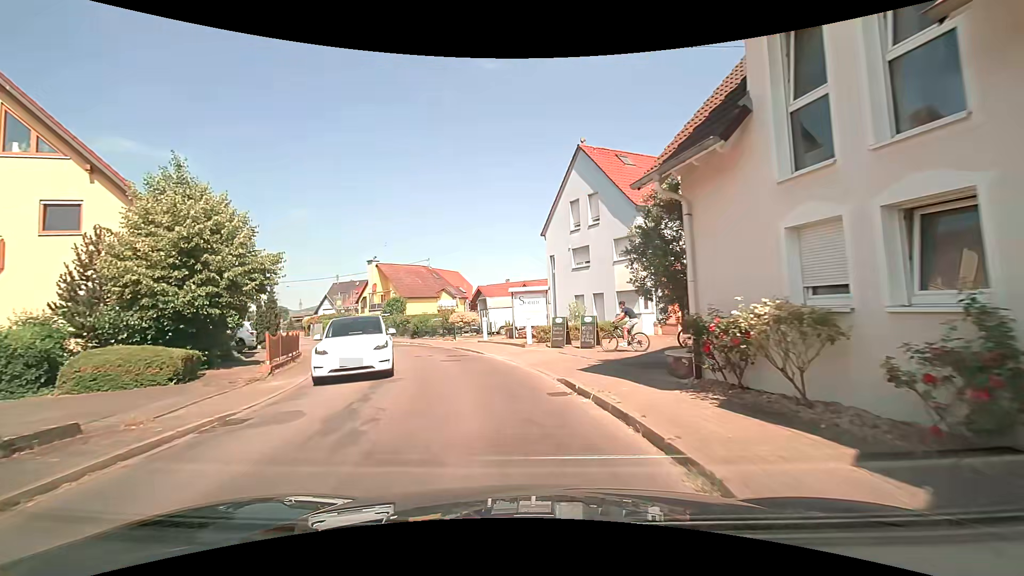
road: secondary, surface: asphalt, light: Day
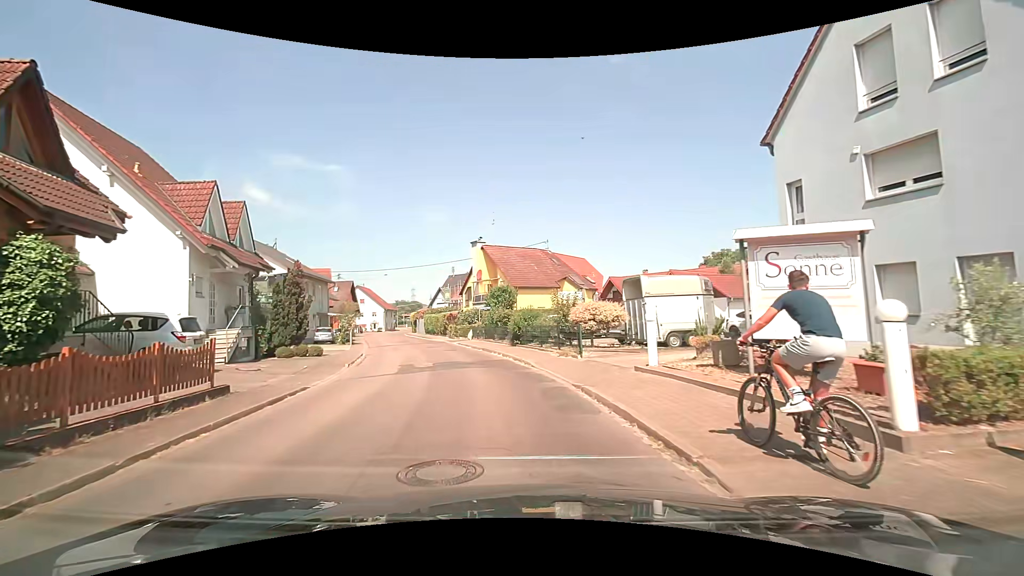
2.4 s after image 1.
(-1.9, +15.6) m; -14°
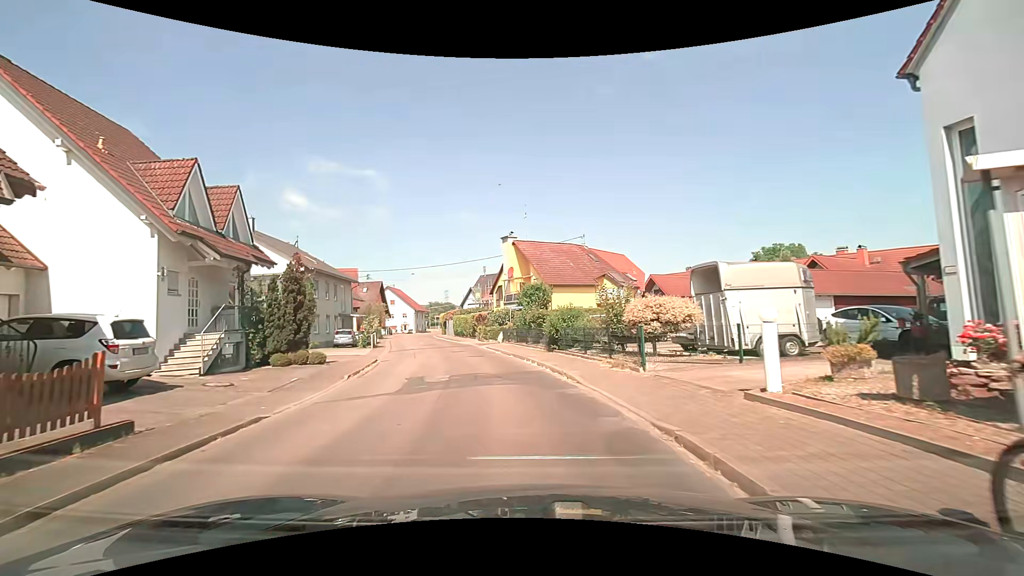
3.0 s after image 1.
(-0.2, +3.9) m; -4°
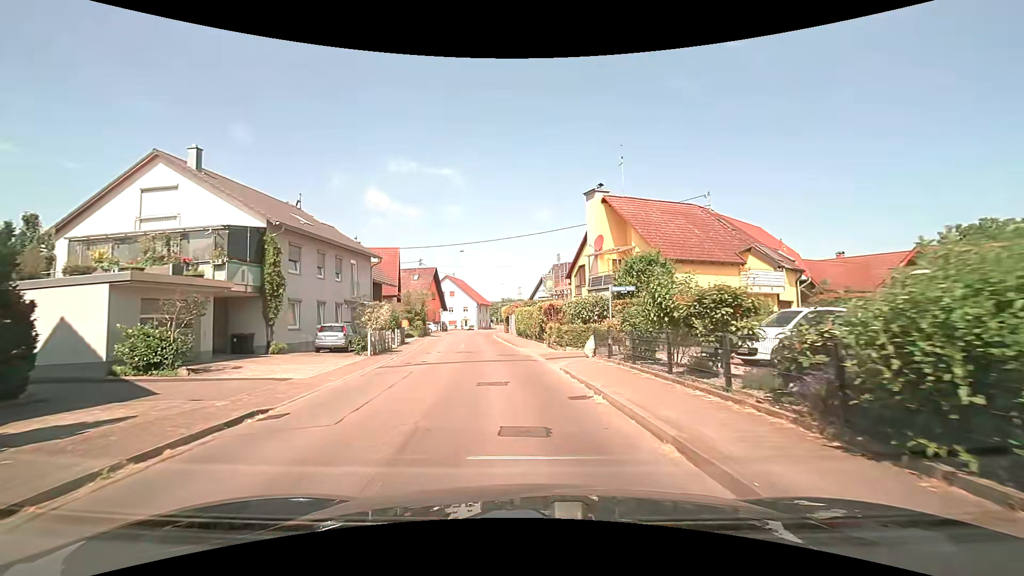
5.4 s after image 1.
(-1.4, +16.4) m; -9°
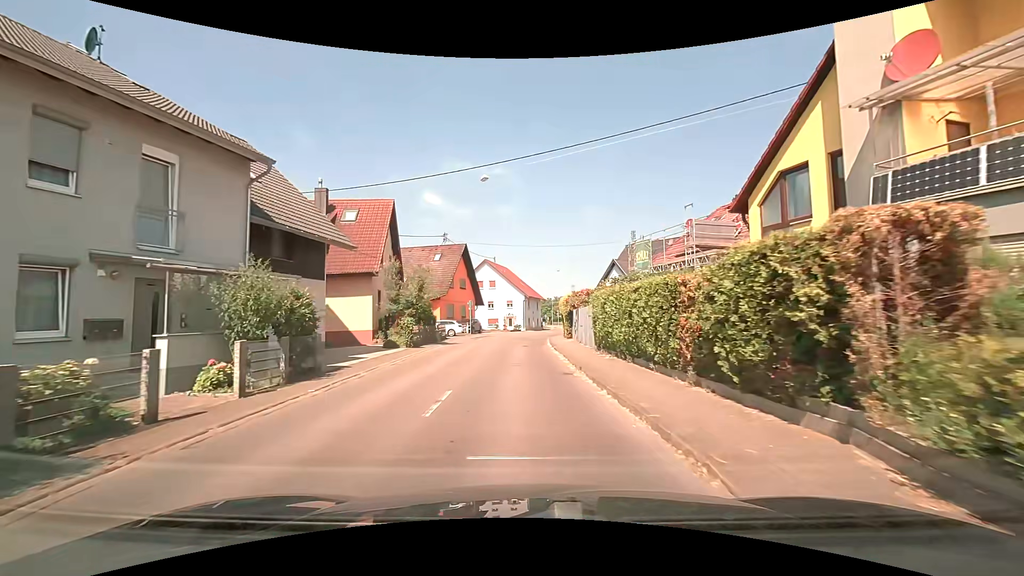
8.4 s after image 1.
(-1.3, +22.3) m; -6°
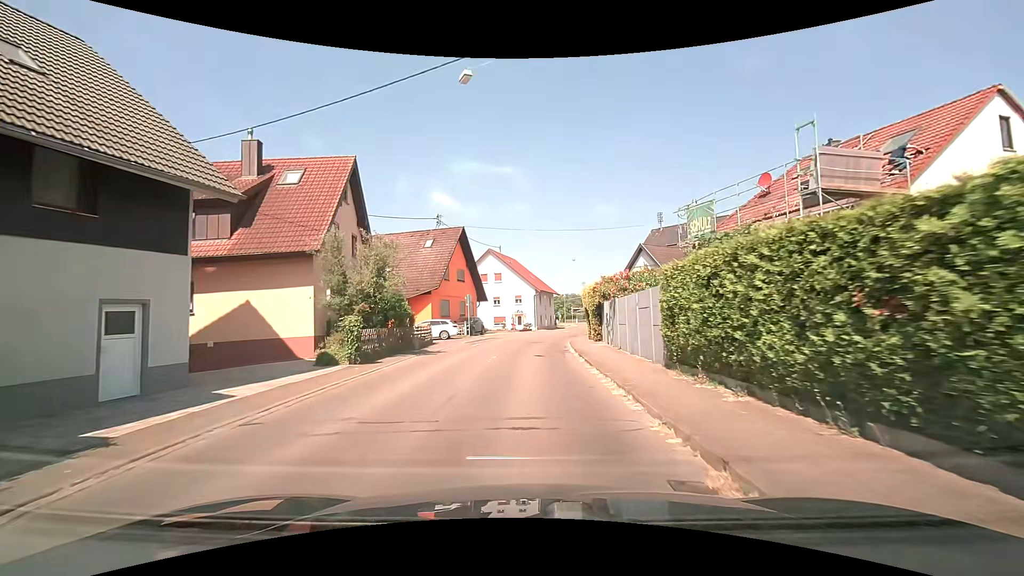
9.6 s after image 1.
(0.0, +9.3) m; 0°
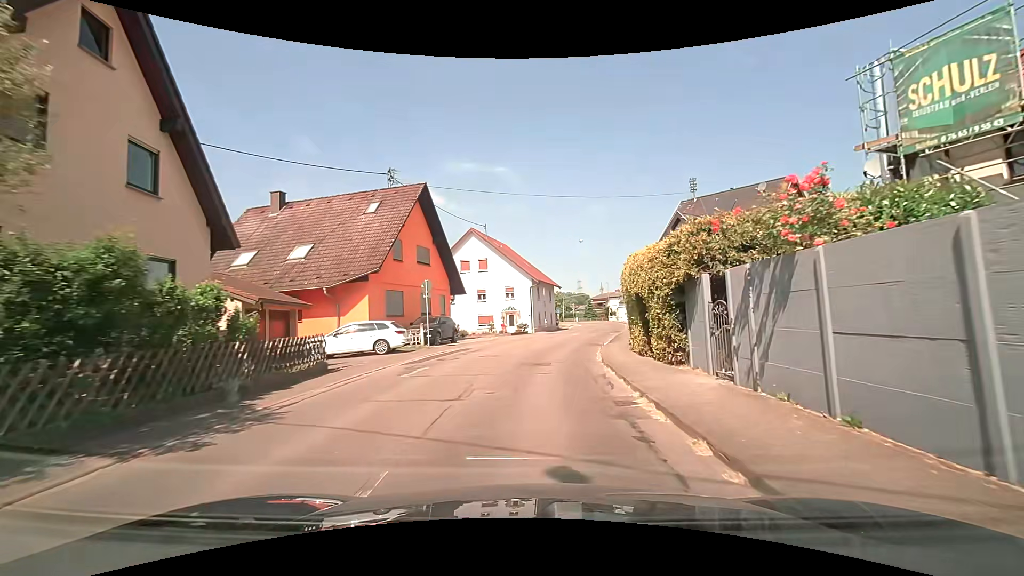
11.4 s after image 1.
(0.0, +14.2) m; +1°
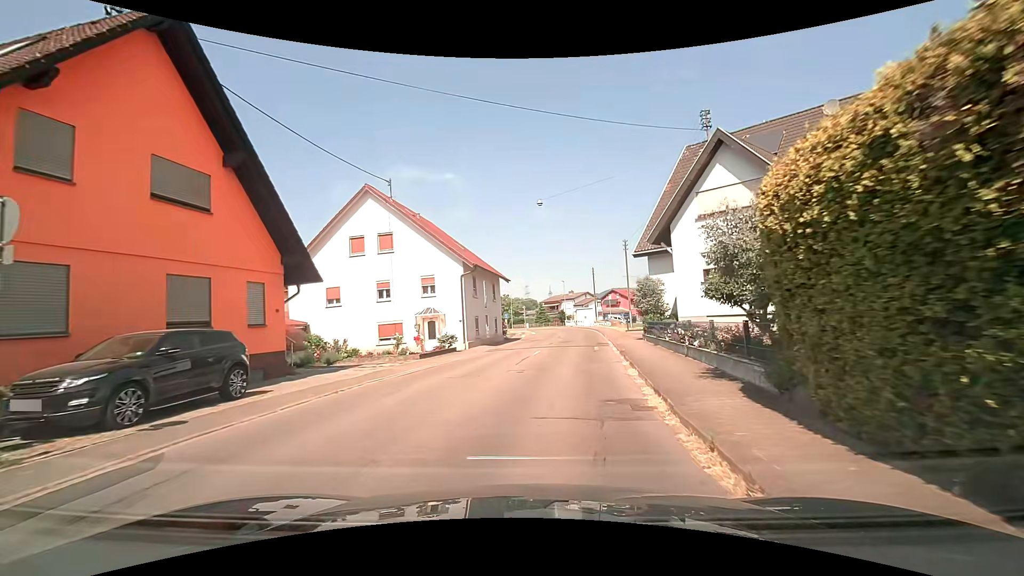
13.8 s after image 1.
(+0.7, +17.2) m; +5°
(0, +10) (+1, +20) (+3, +30) (+4, +40) (+5, +50) (+5, +60) (+5, +70) (+5, +80) (+4, +90) (+1, +99) m
